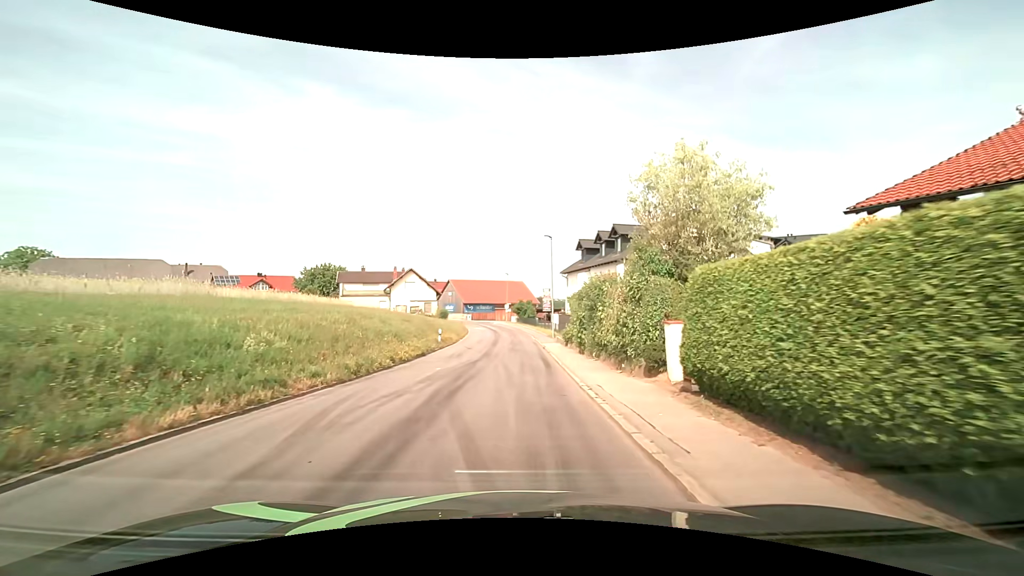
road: tertiary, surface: asphalt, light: Day
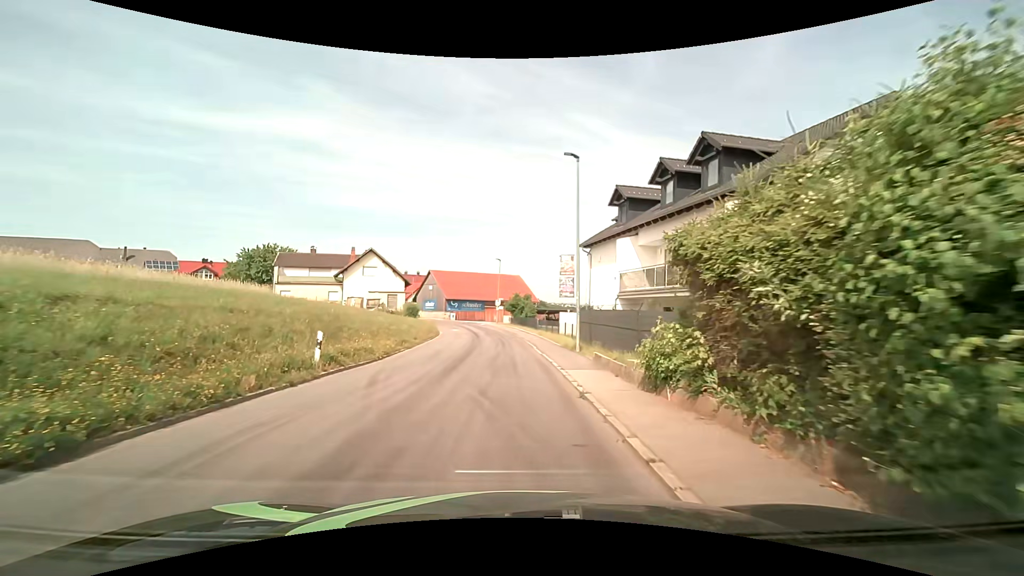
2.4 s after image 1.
(+0.3, +19.1) m; 0°
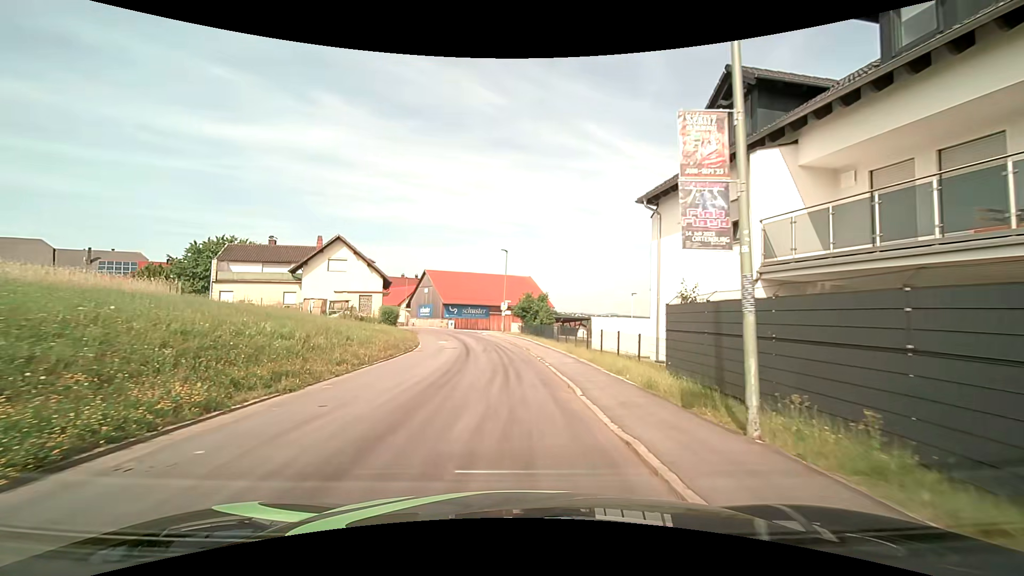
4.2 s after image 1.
(+0.1, +13.8) m; -1°
(0, +10) (0, +20) (-1, +30) (-3, +40) (-5, +50) (-8, +59) (-12, +68) (-18, +77) (-23, +85) (-29, +93) m
